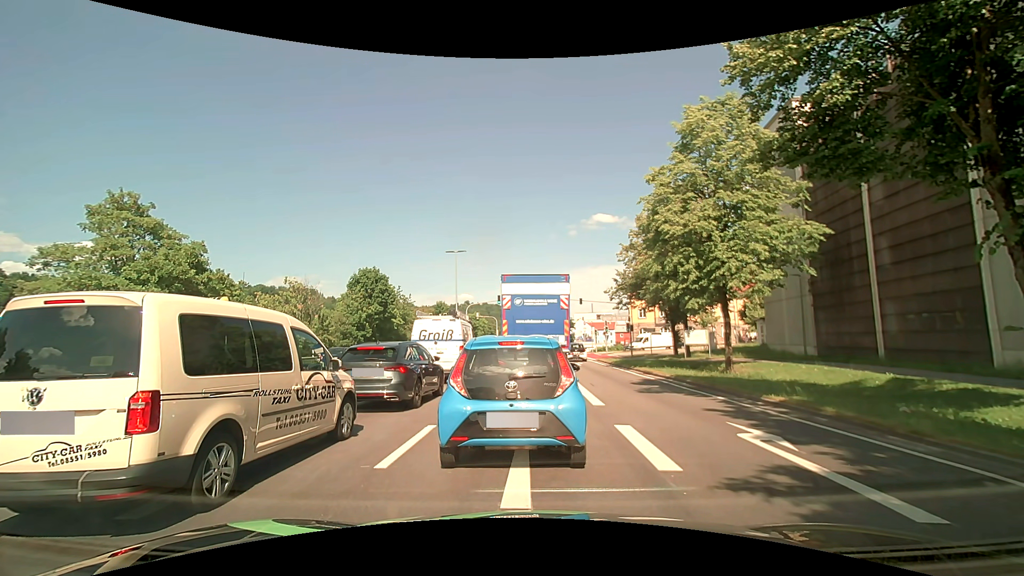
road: primary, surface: asphalt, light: Day
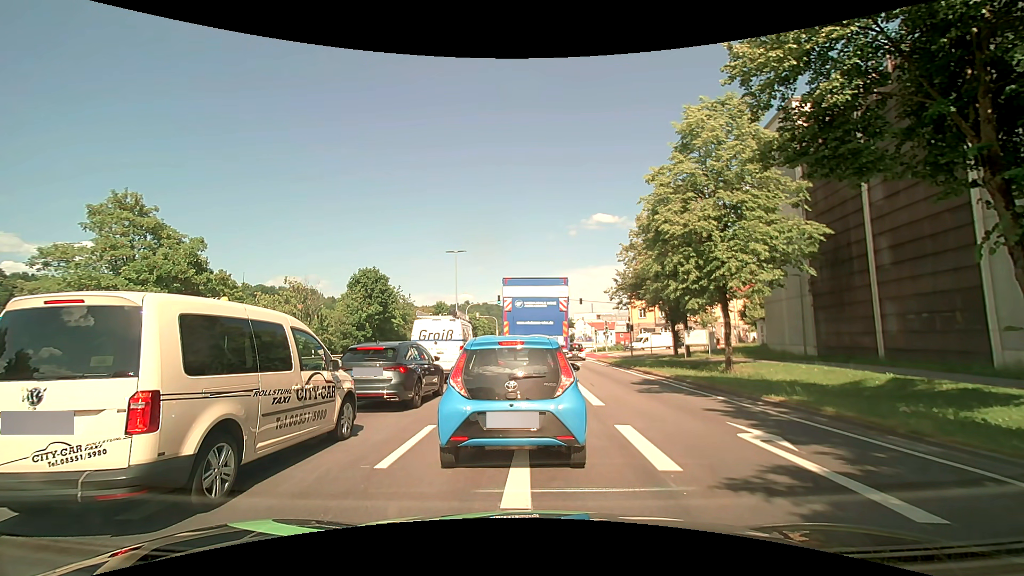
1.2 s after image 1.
(0.0, 0.0) m; 0°
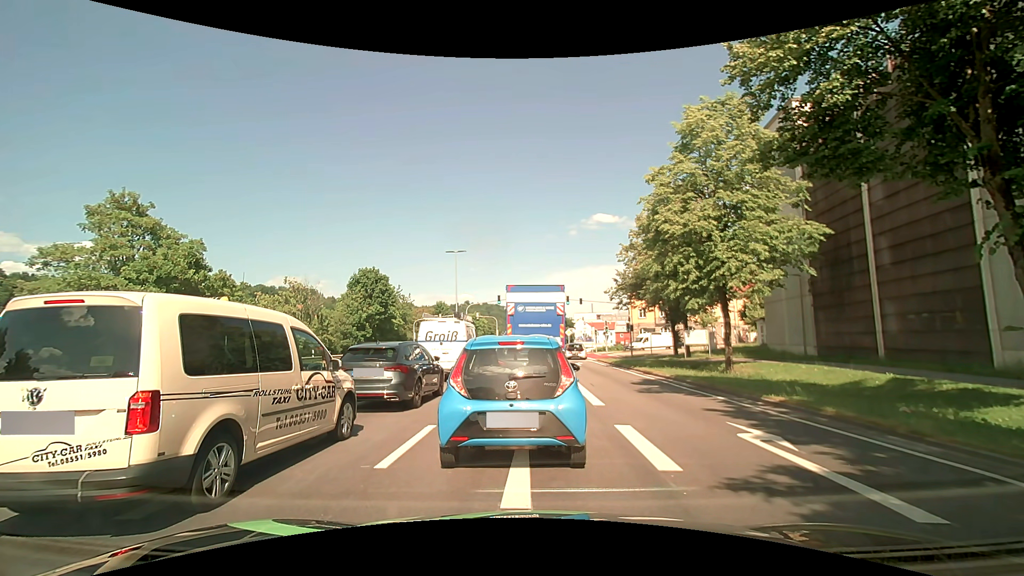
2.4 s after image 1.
(0.0, 0.0) m; 0°
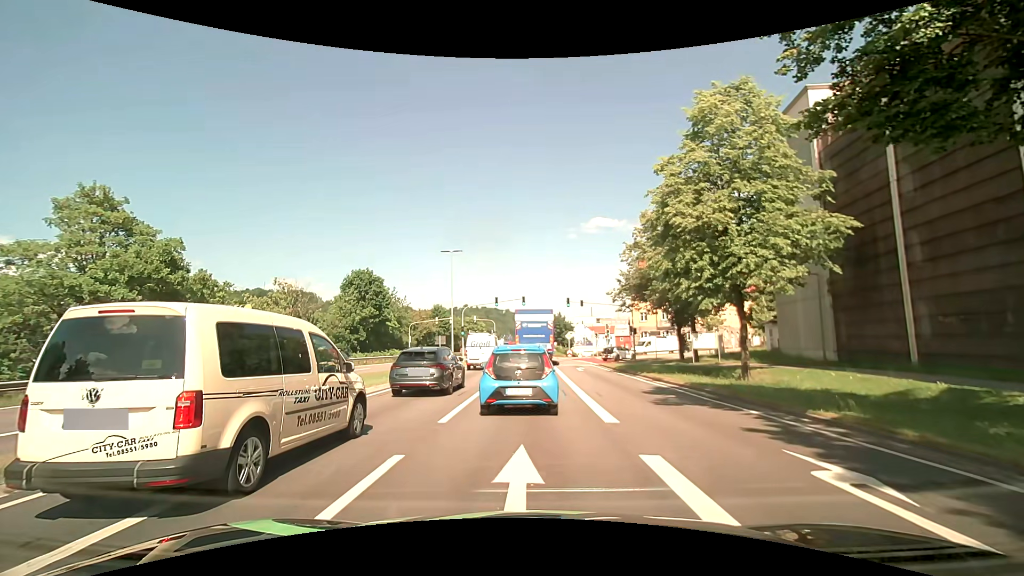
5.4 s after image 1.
(0.0, +2.2) m; +1°
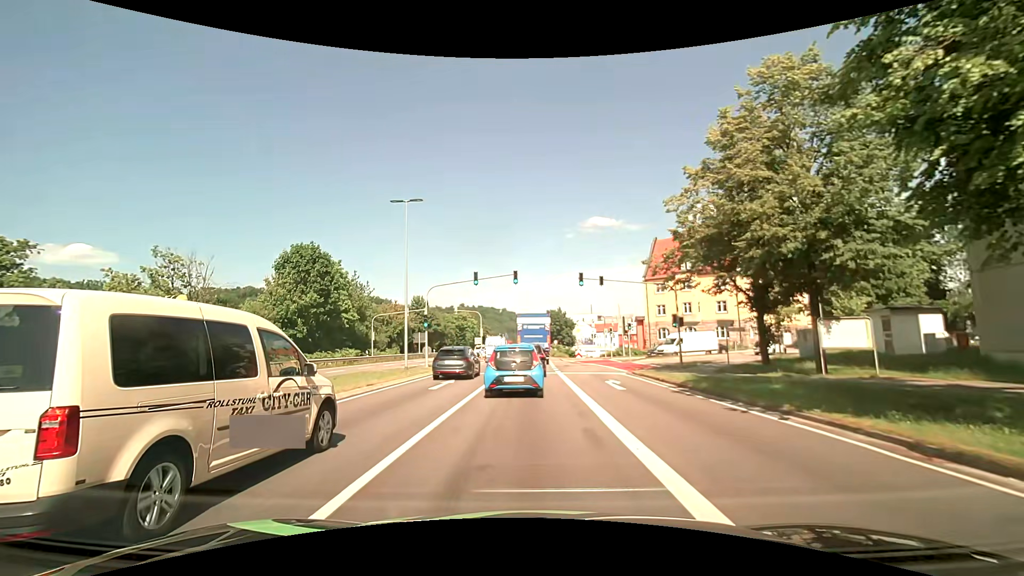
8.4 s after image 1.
(+0.3, +16.1) m; +1°
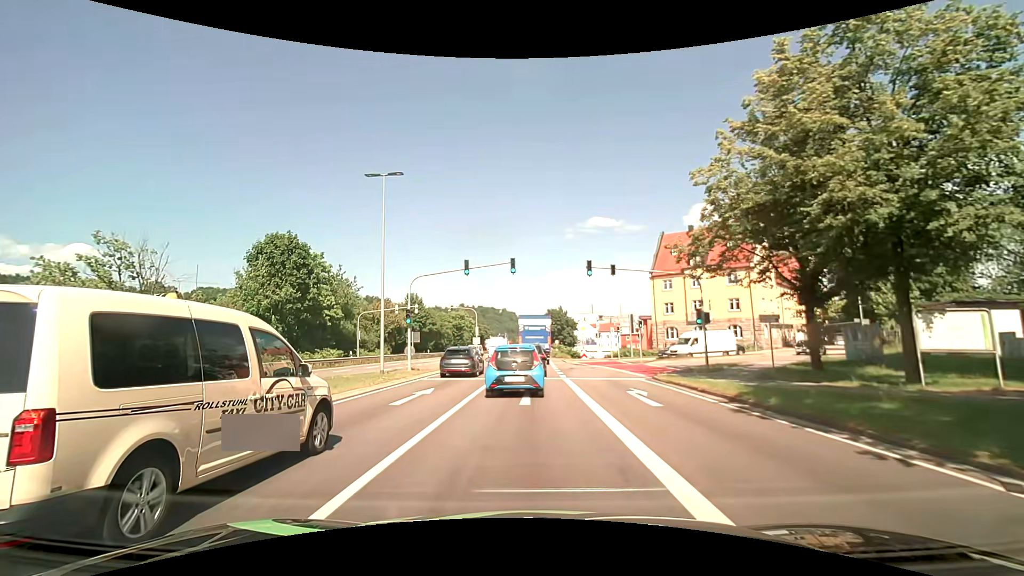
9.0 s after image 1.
(0.0, +4.7) m; 0°
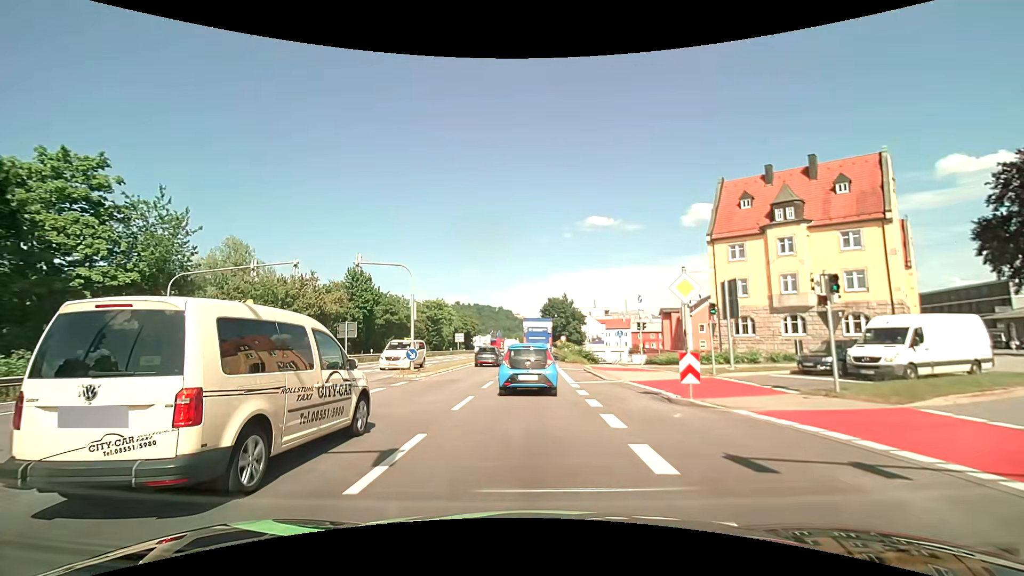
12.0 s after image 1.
(0.0, +27.1) m; 0°
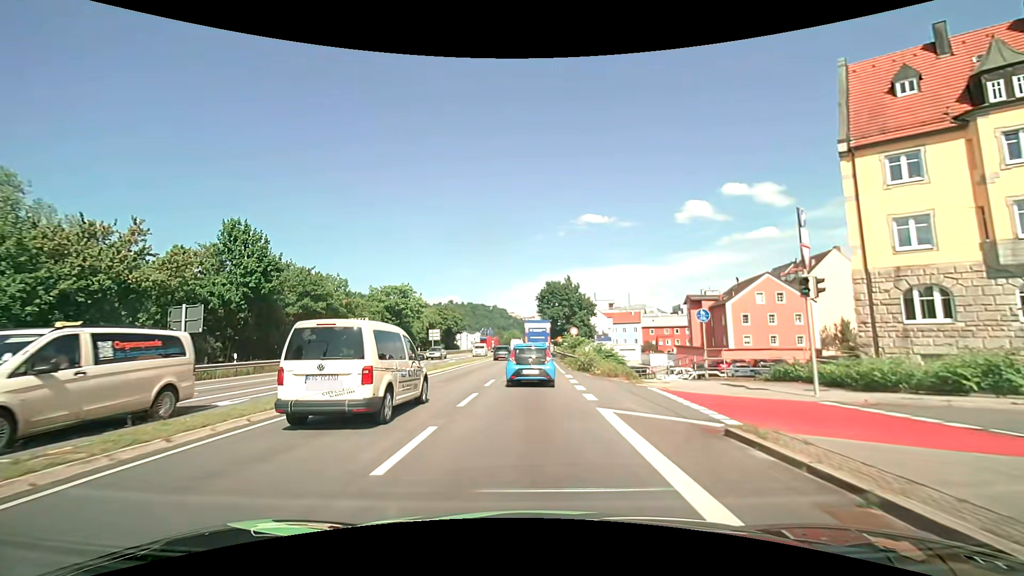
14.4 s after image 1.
(+0.2, +23.4) m; +1°
(0, +10) (0, +20) (0, +30) (0, +40) (0, +50) (0, +60) (+1, +70) (+1, +80) (+1, +90) (+1, +100) m
